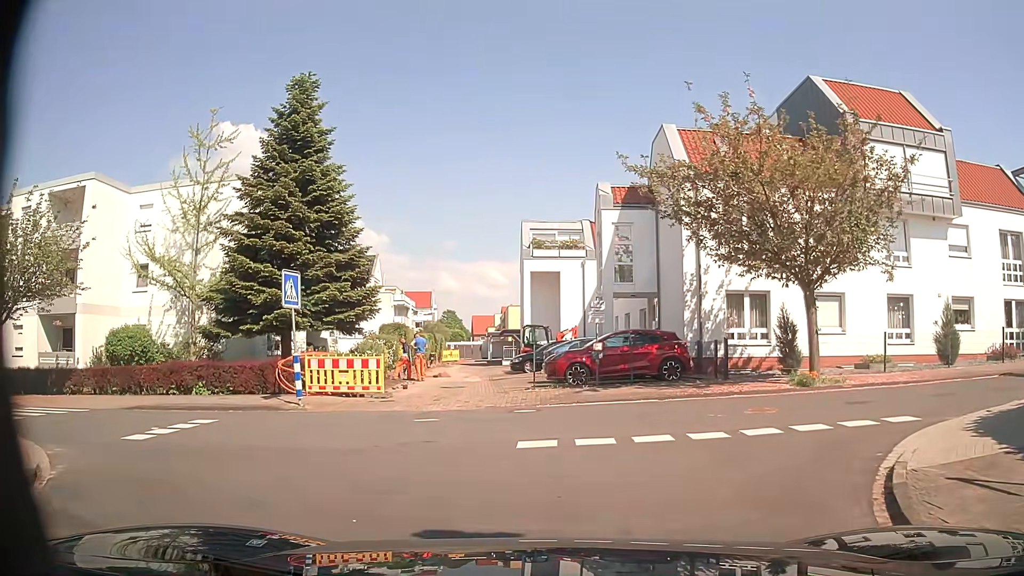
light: Day
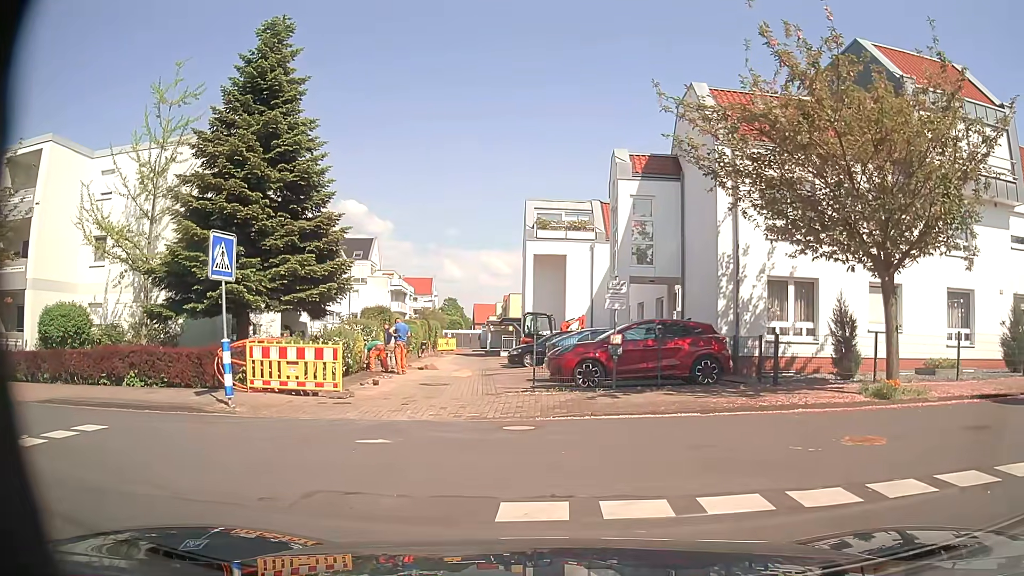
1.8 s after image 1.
(-0.1, +3.7) m; -3°
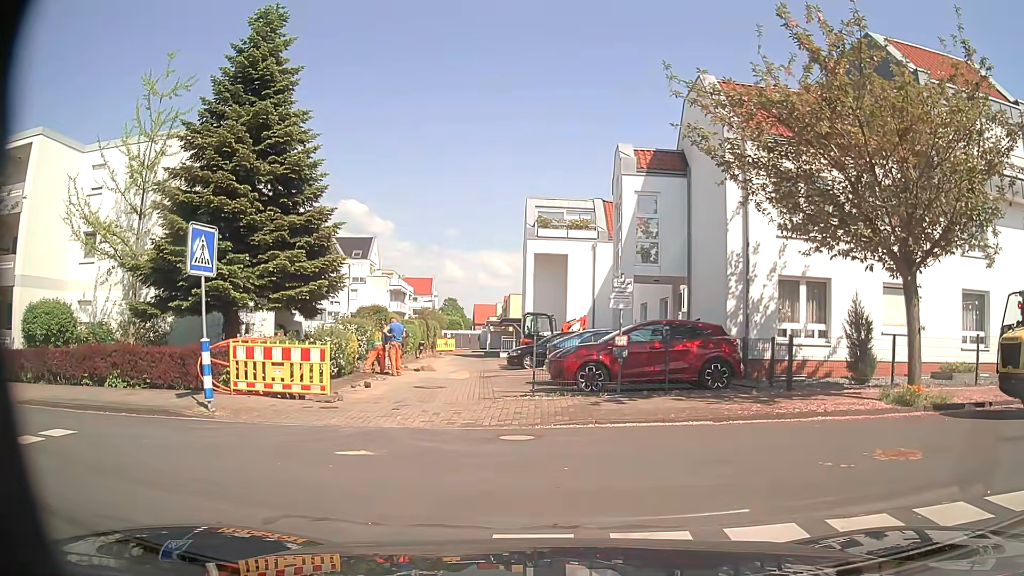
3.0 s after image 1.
(0.0, +0.8) m; 0°
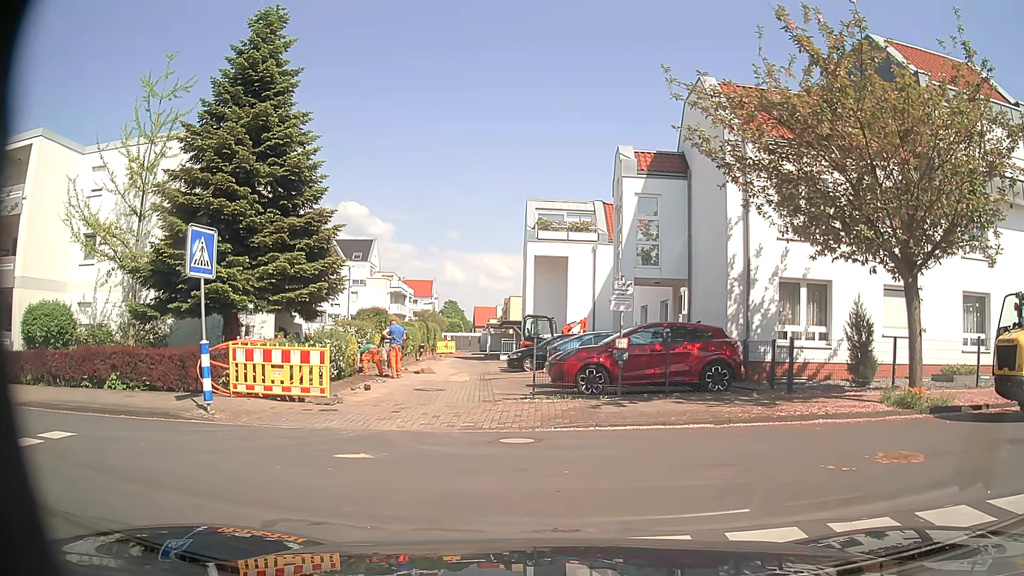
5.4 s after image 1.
(0.0, +0.1) m; 0°
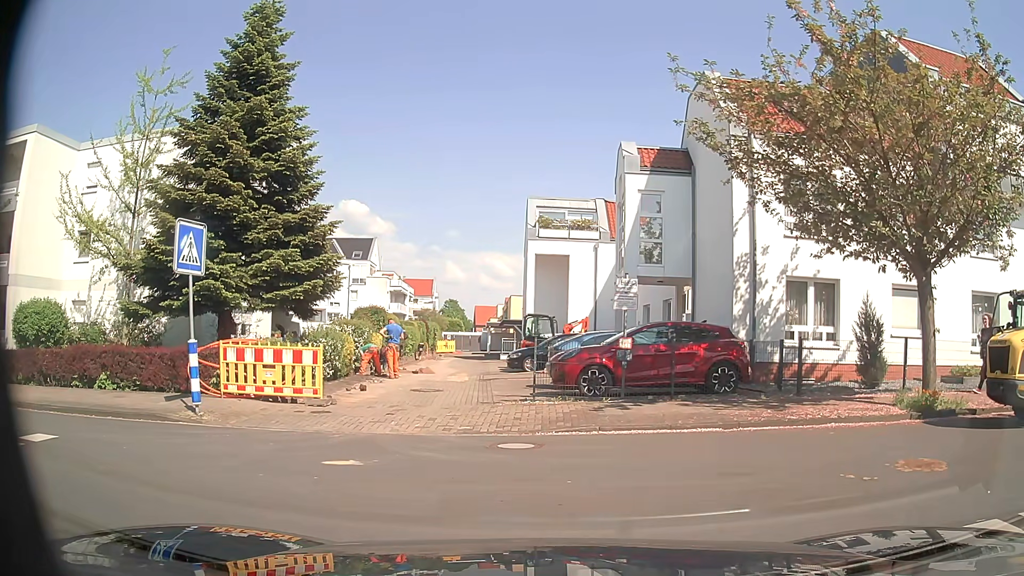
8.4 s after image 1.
(0.0, +0.5) m; 0°
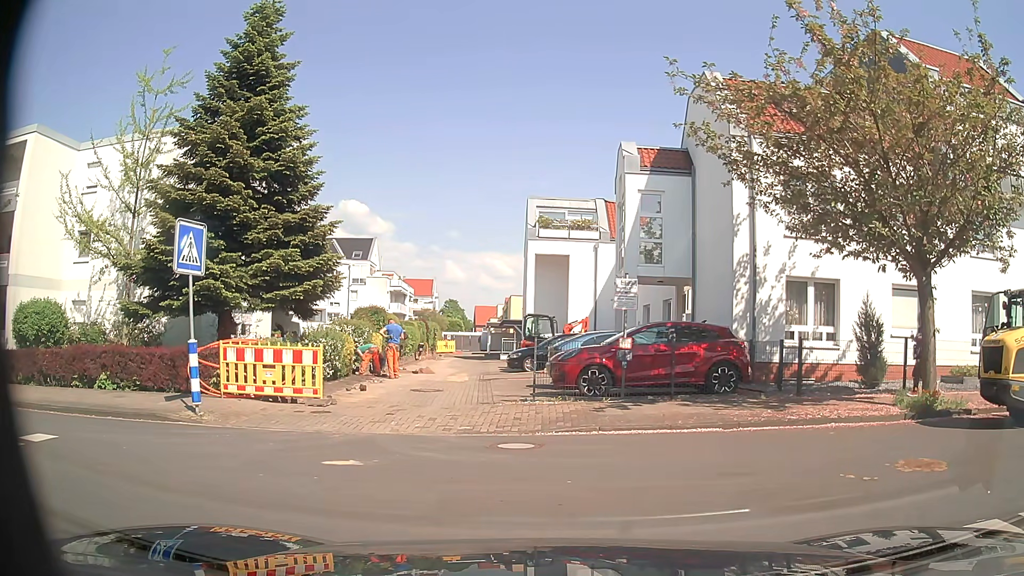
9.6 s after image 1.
(0.0, 0.0) m; 0°
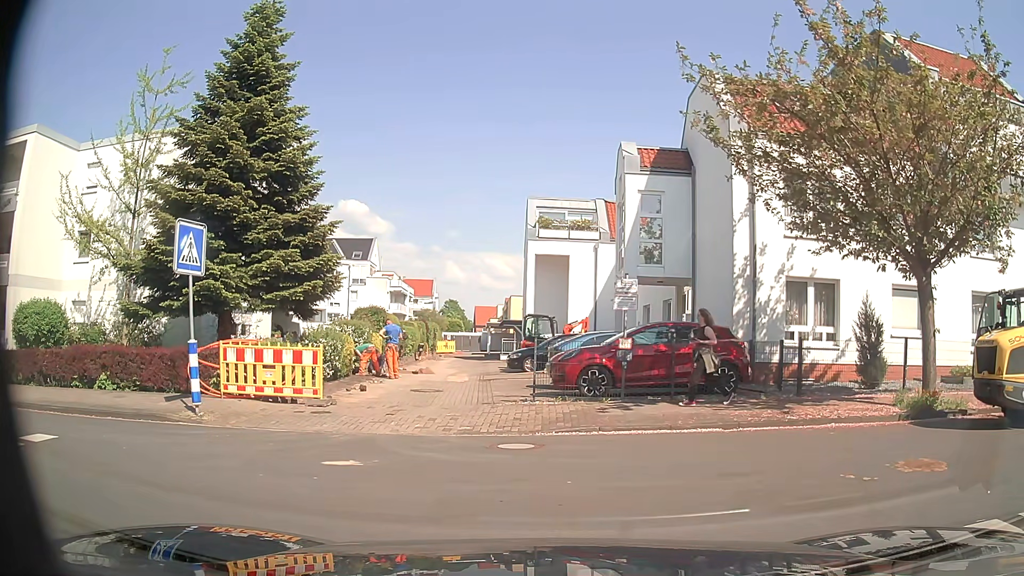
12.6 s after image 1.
(0.0, 0.0) m; 0°
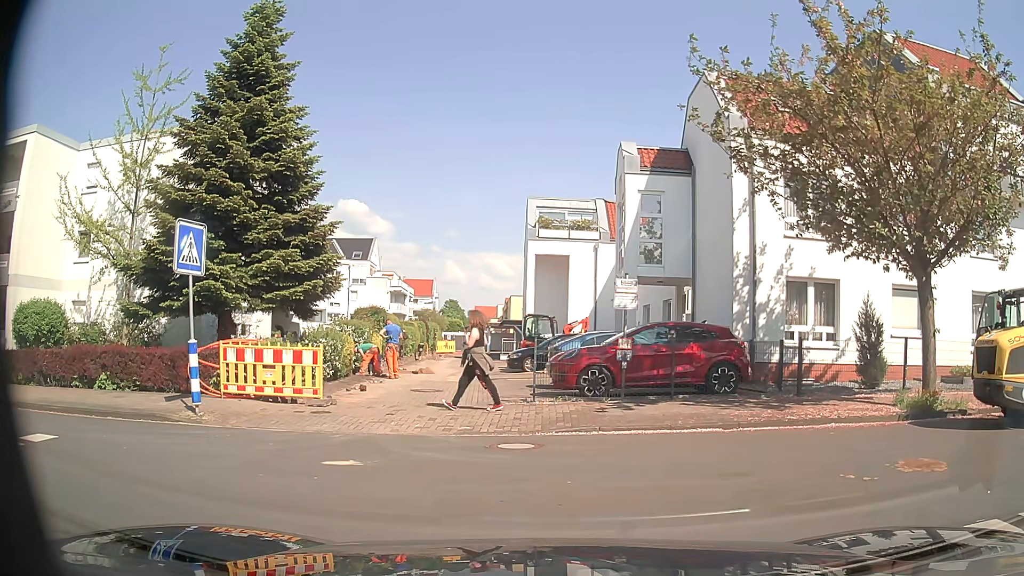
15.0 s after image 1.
(0.0, 0.0) m; 0°
